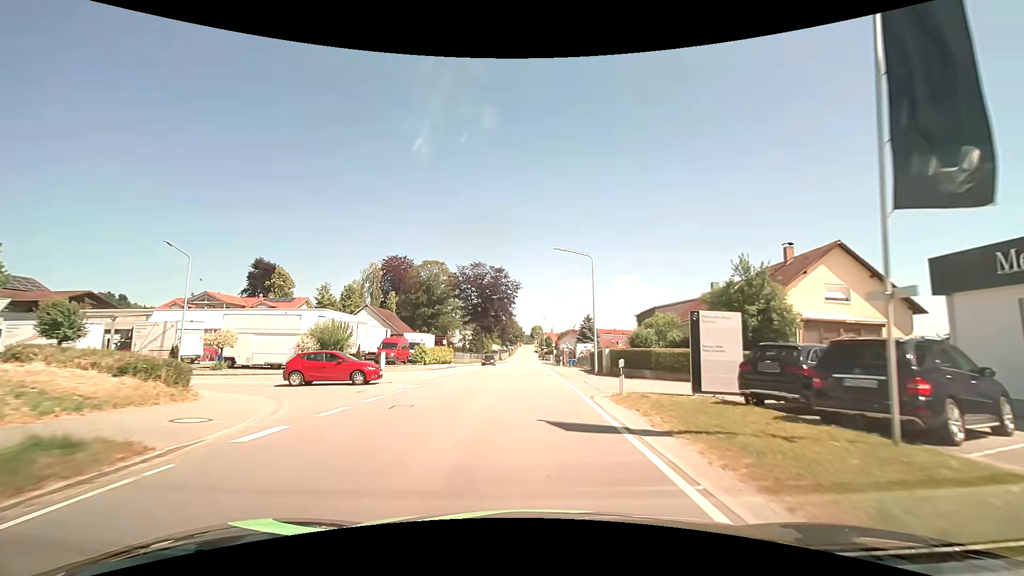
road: tertiary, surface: asphalt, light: Day
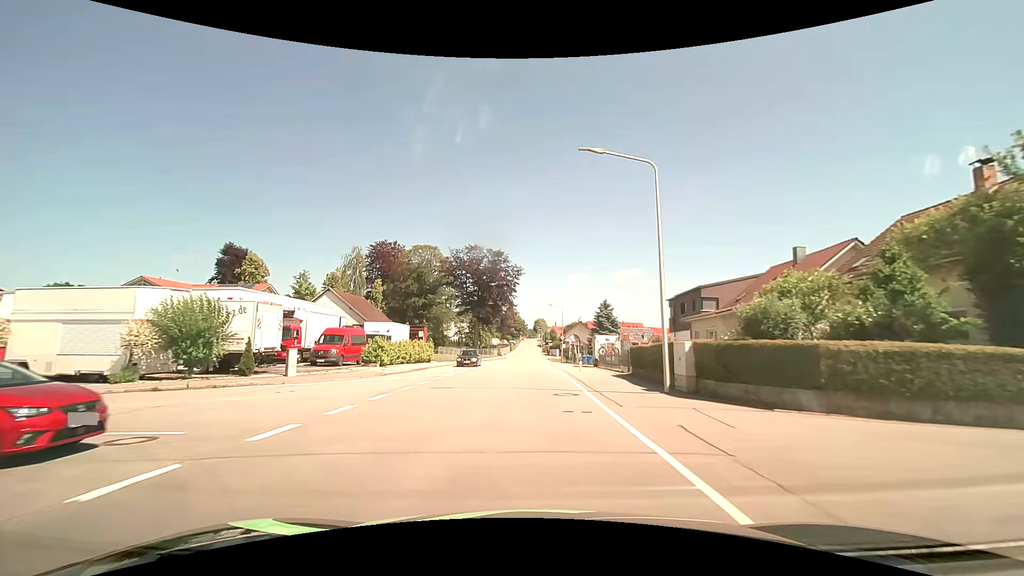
(-0.1, +14.9) m; -1°
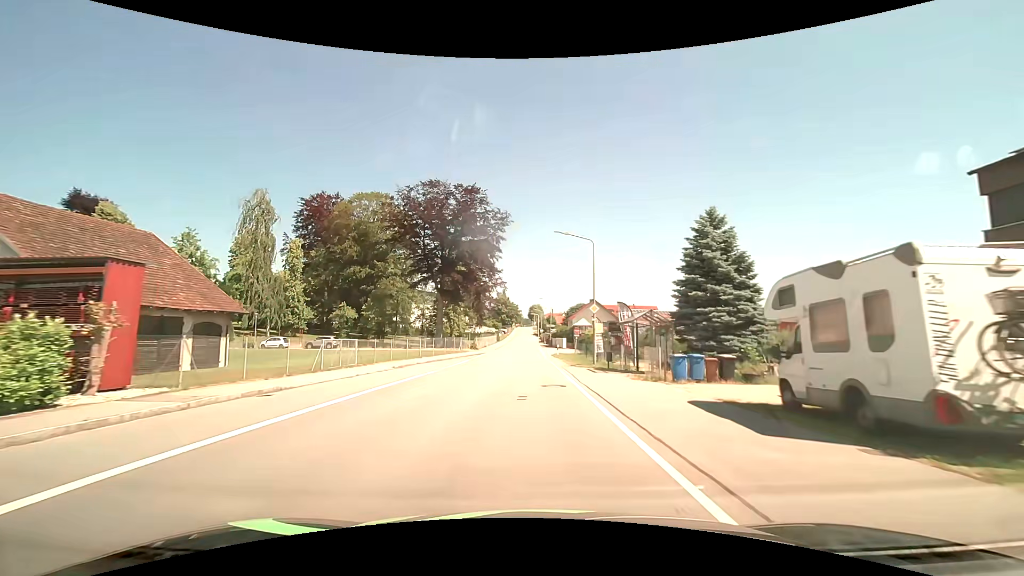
(+0.5, +38.5) m; +1°
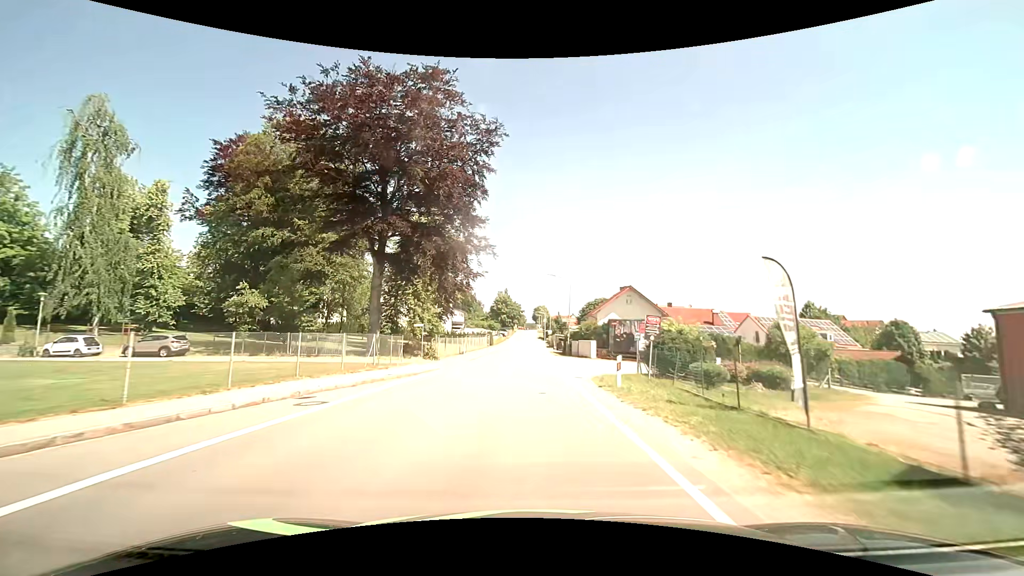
(-0.1, +30.6) m; -1°
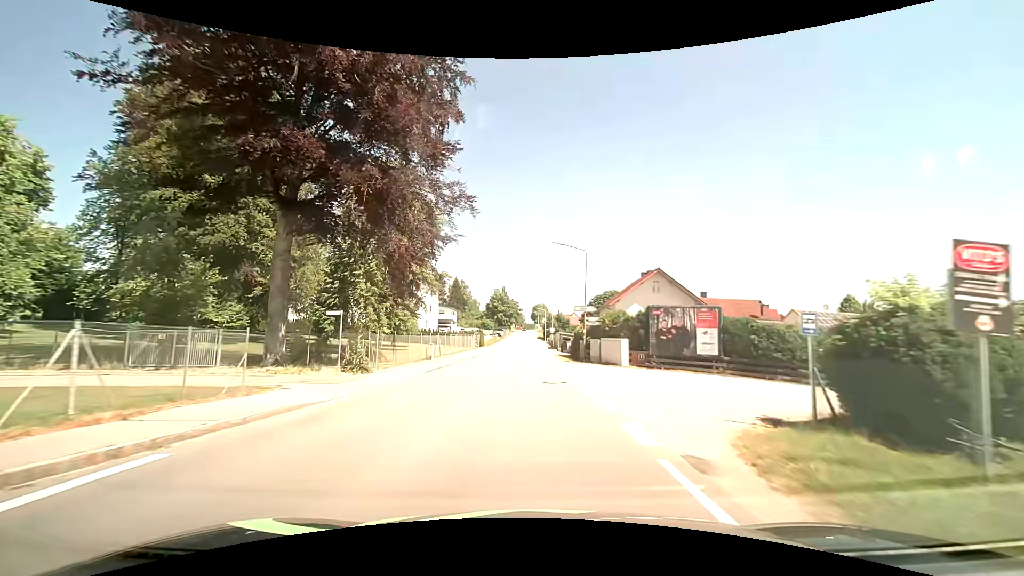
(0.0, +15.0) m; 0°
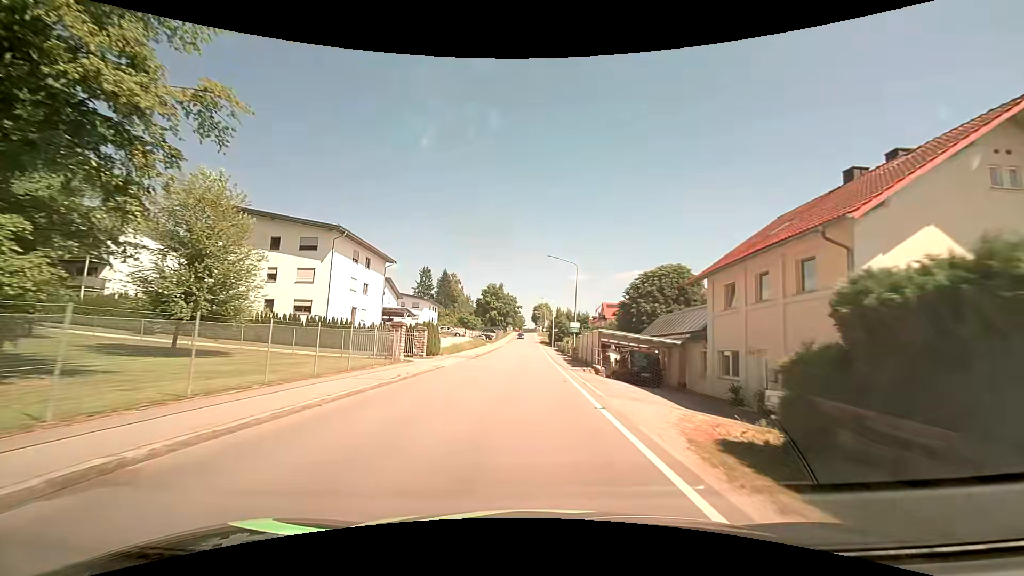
(-0.2, +37.0) m; 0°
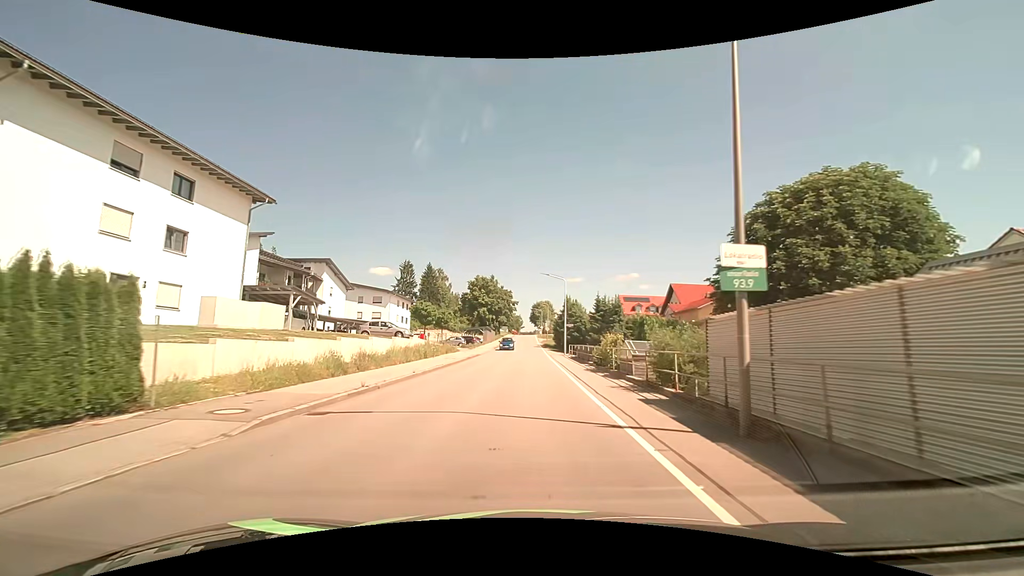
(-0.2, +29.2) m; 0°
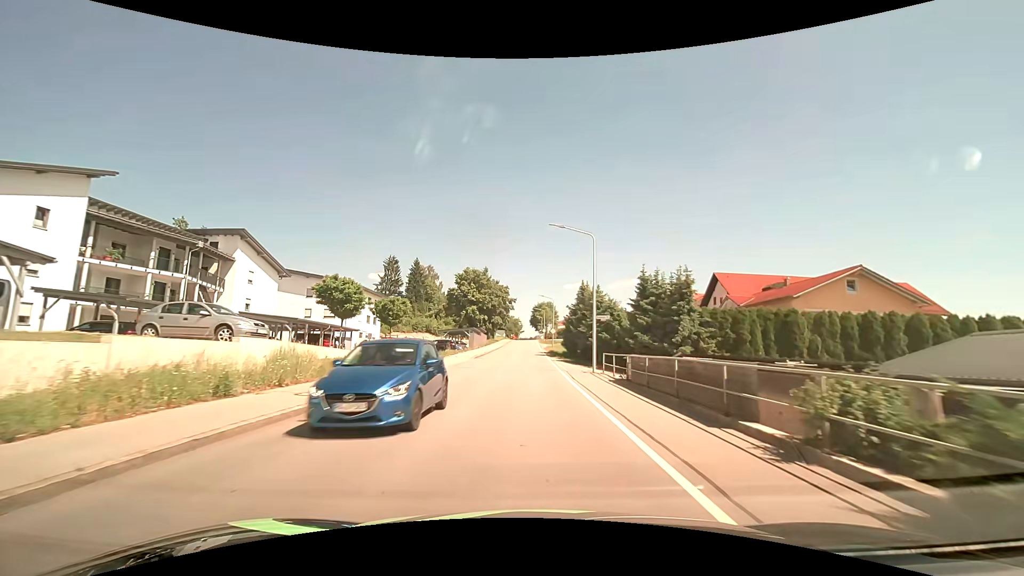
(0.0, +21.5) m; 0°
(0, +10) (0, +20) (0, +30) (0, +40) (0, +50) (0, +60) (0, +70) (0, +80) (0, +90) (0, +100) m
